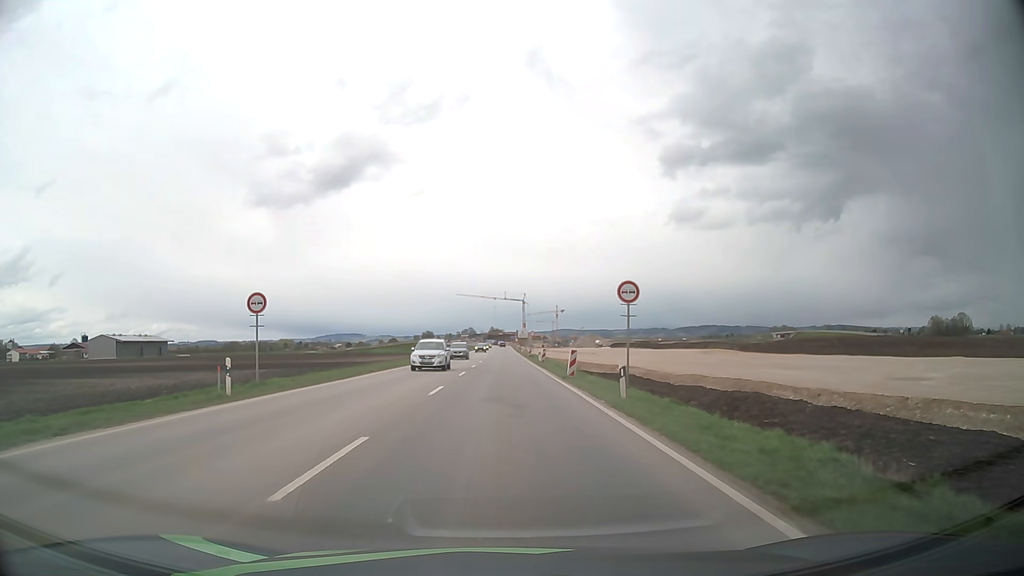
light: Day
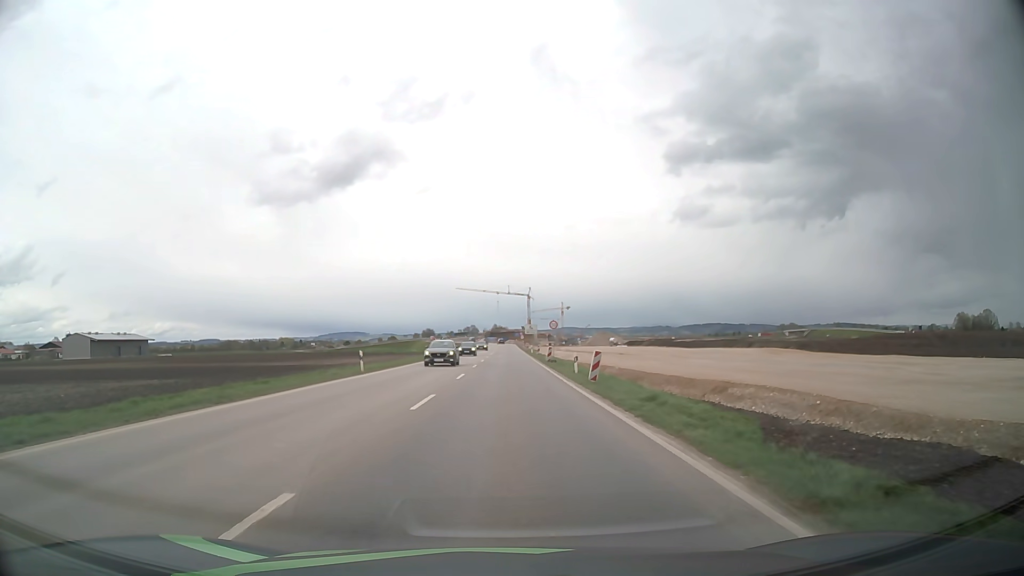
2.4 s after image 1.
(-0.1, +27.9) m; 0°
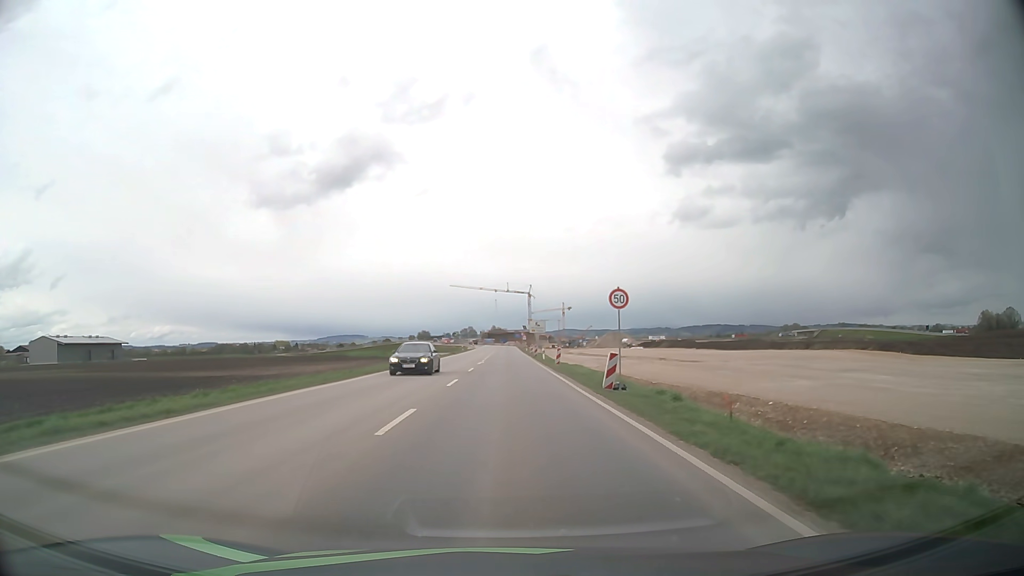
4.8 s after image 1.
(+0.1, +27.8) m; 0°
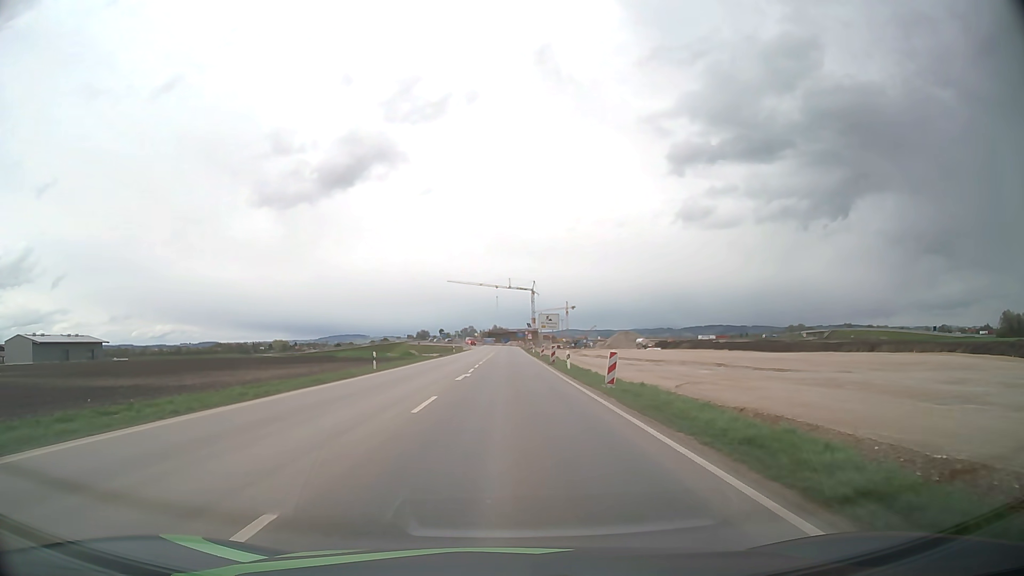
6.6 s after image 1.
(0.0, +20.7) m; 0°
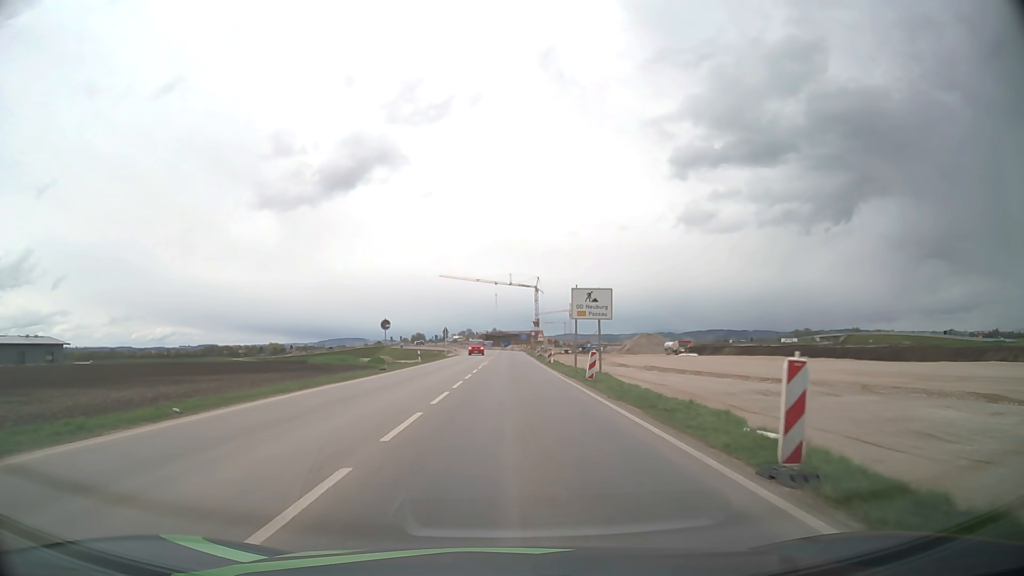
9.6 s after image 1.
(0.0, +34.5) m; 0°
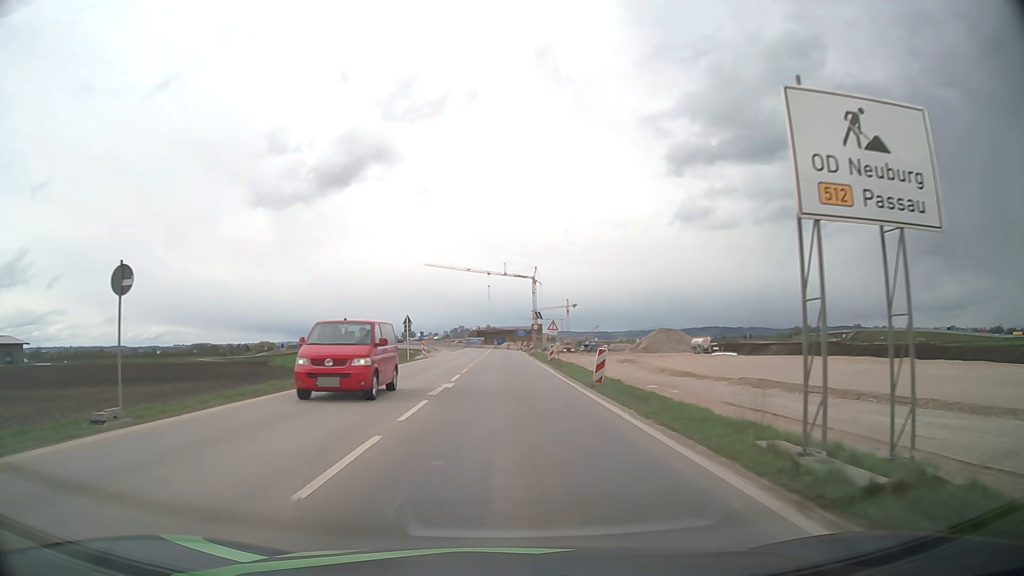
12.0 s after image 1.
(+0.1, +27.8) m; 0°
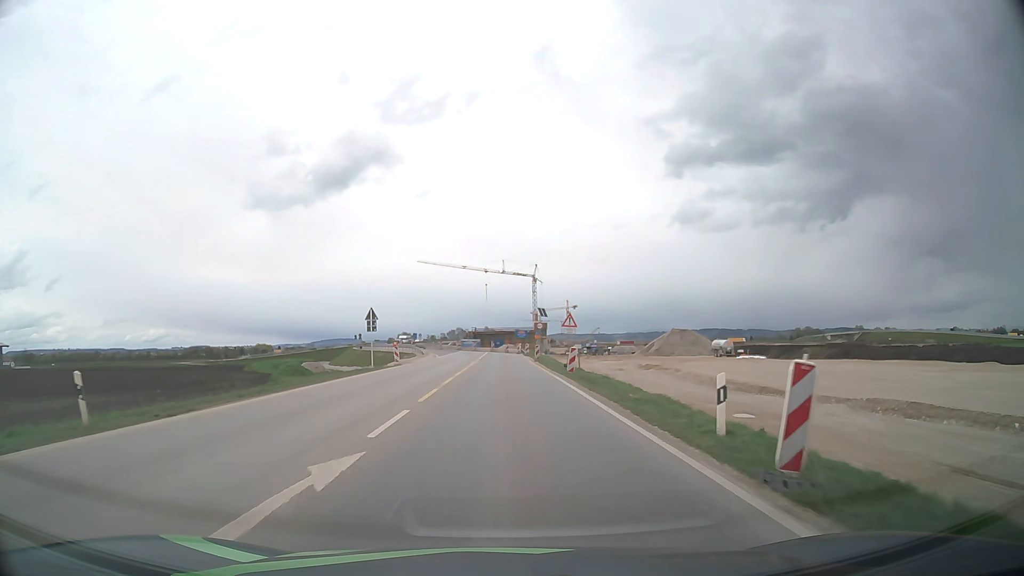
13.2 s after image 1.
(0.0, +14.0) m; 0°
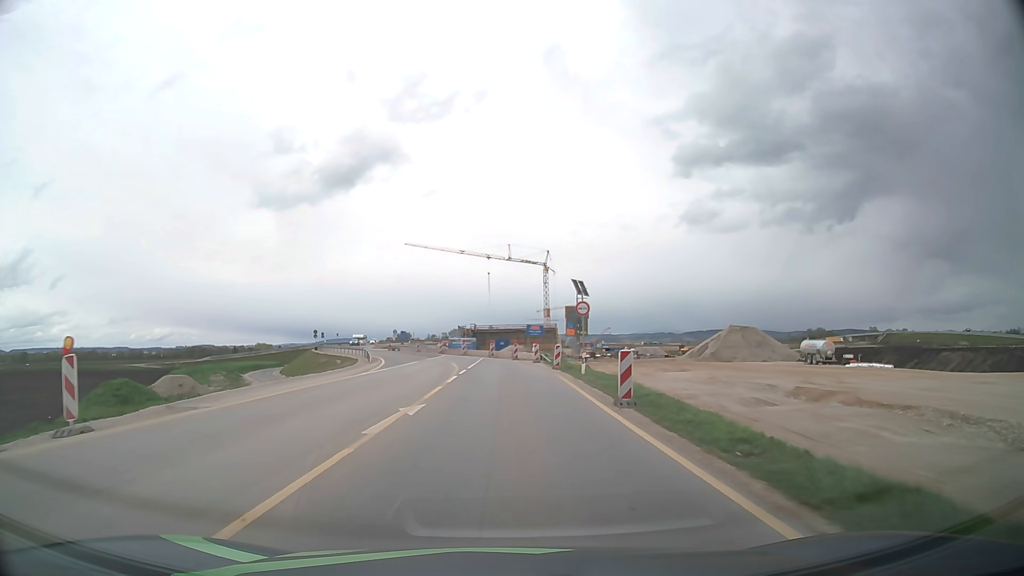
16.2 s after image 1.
(-0.2, +35.1) m; -1°
(0, +10) (0, +20) (0, +30) (-1, +40) (-3, +50) (-6, +59) (-9, +69) (-13, +78) (-16, +87) (-20, +97) m
